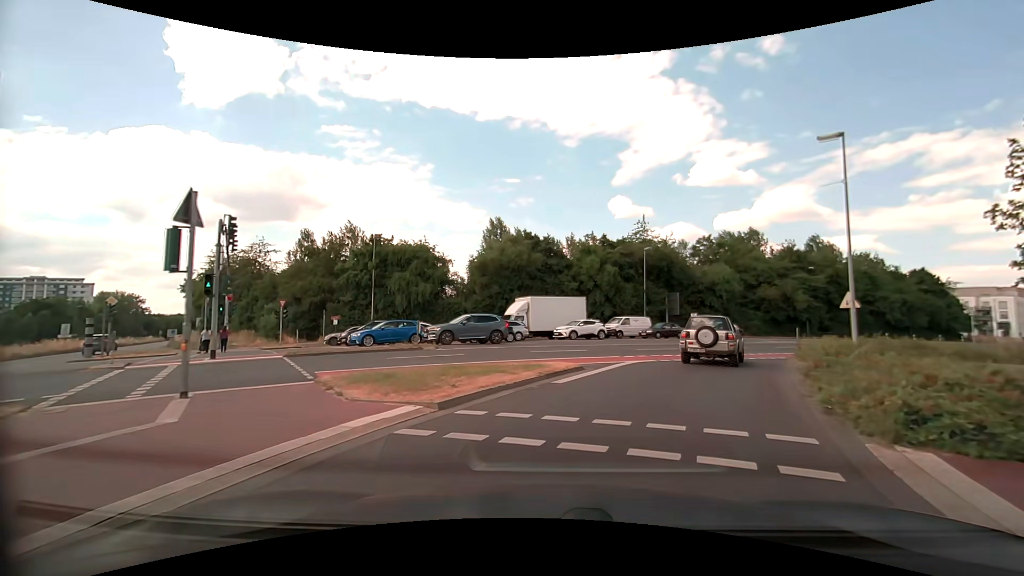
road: secondary_link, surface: asphalt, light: Day
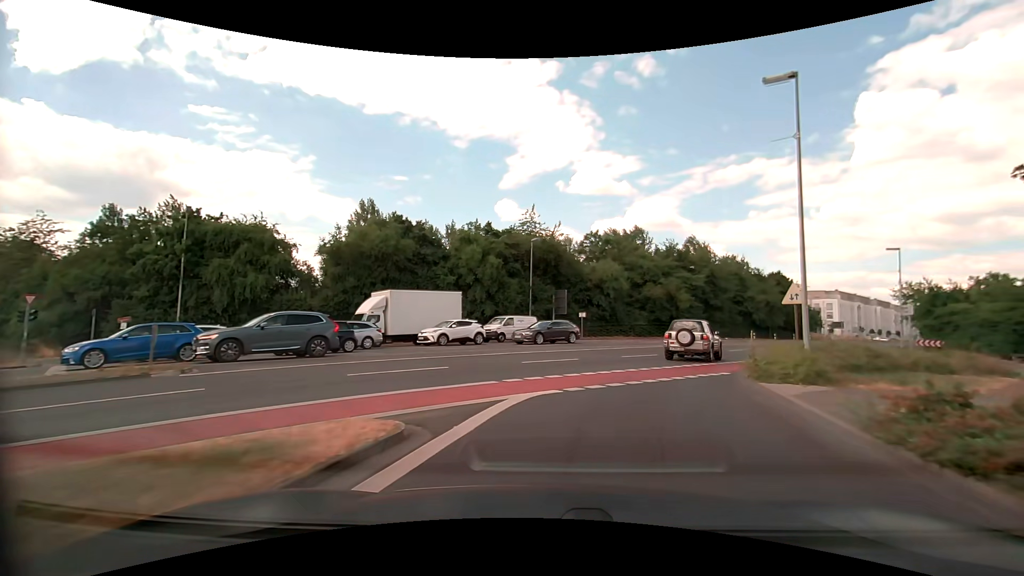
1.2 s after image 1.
(+1.0, +8.6) m; +13°
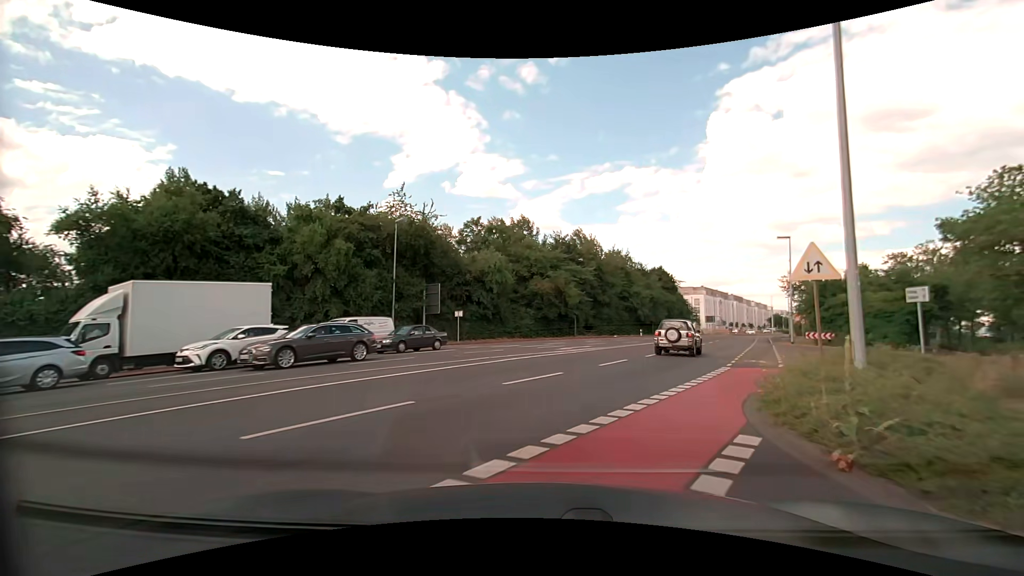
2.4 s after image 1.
(+1.2, +10.0) m; +13°
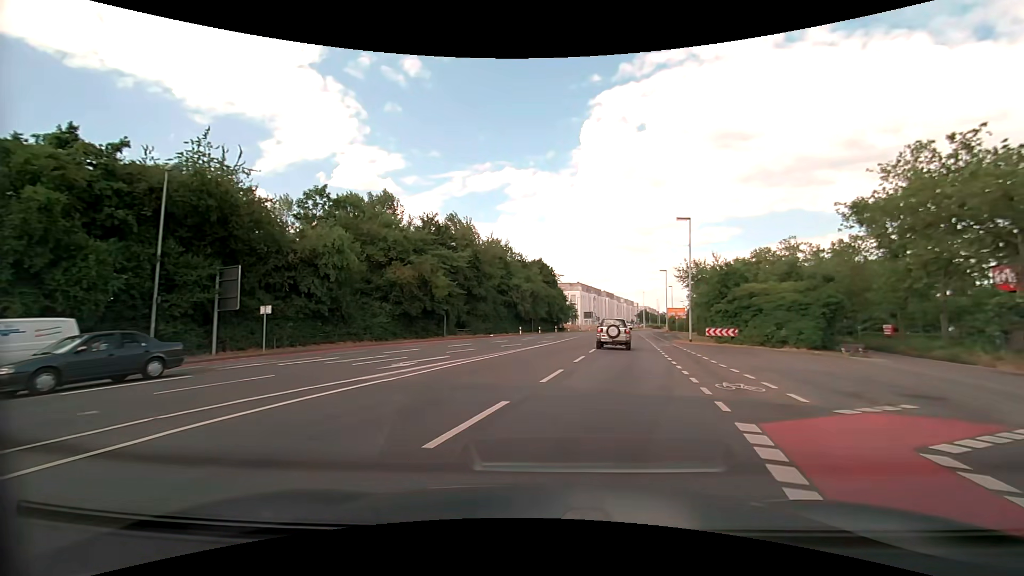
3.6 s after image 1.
(+1.3, +11.4) m; +13°
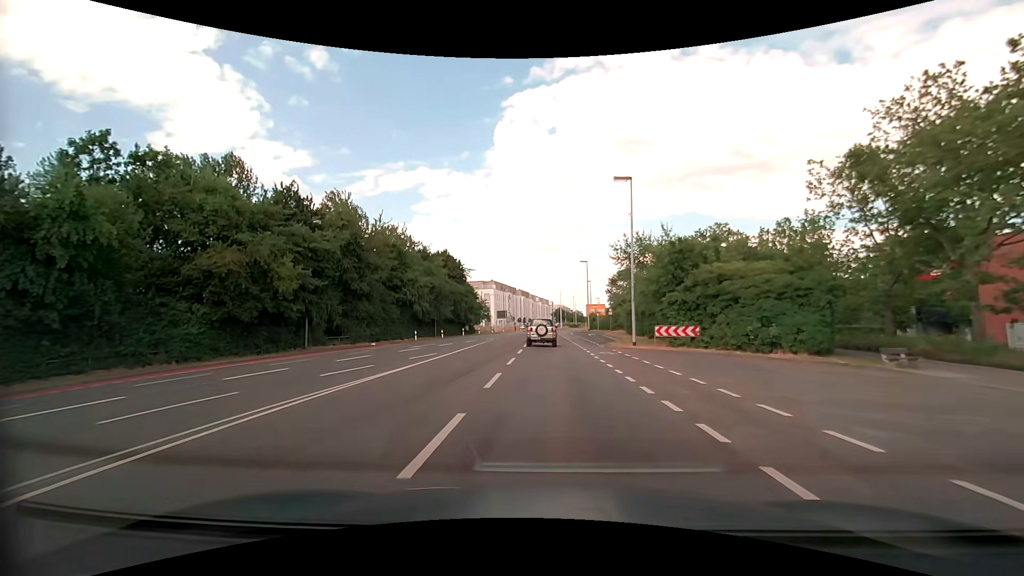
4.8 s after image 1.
(+1.4, +12.7) m; +10°
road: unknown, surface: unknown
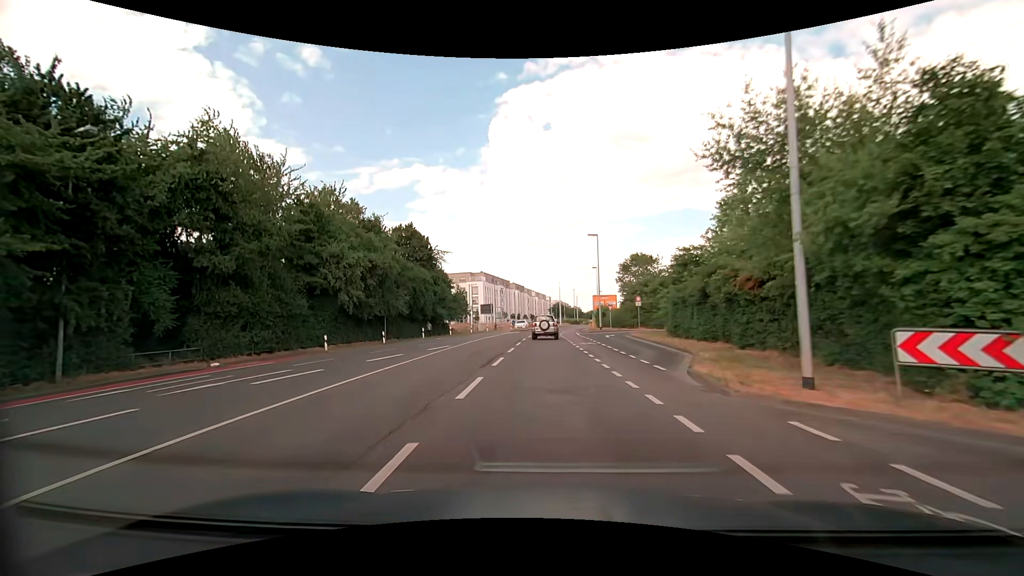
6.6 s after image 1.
(+0.2, +20.1) m; 0°
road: secondary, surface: asphalt
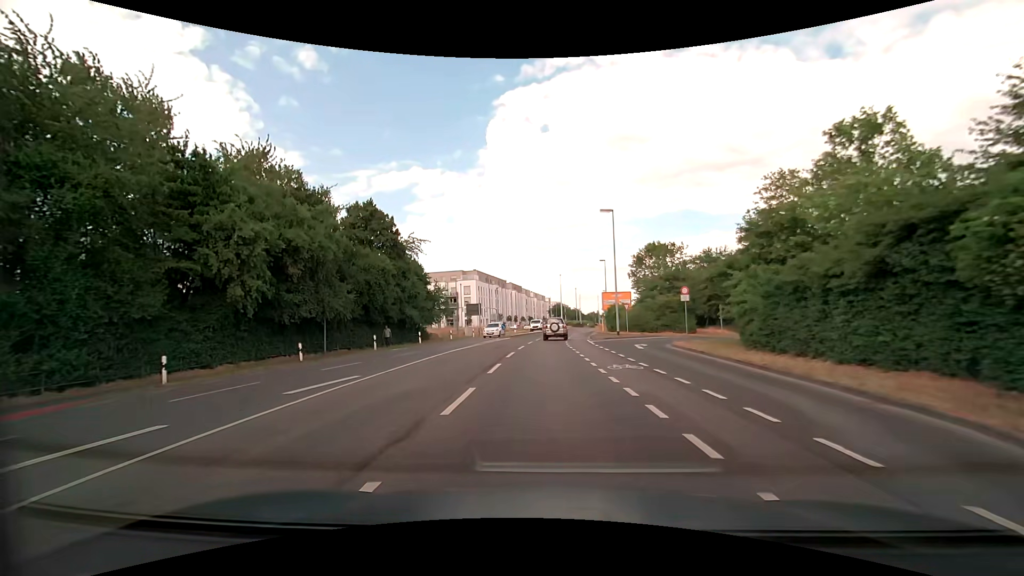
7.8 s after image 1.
(0.0, +13.1) m; 0°
